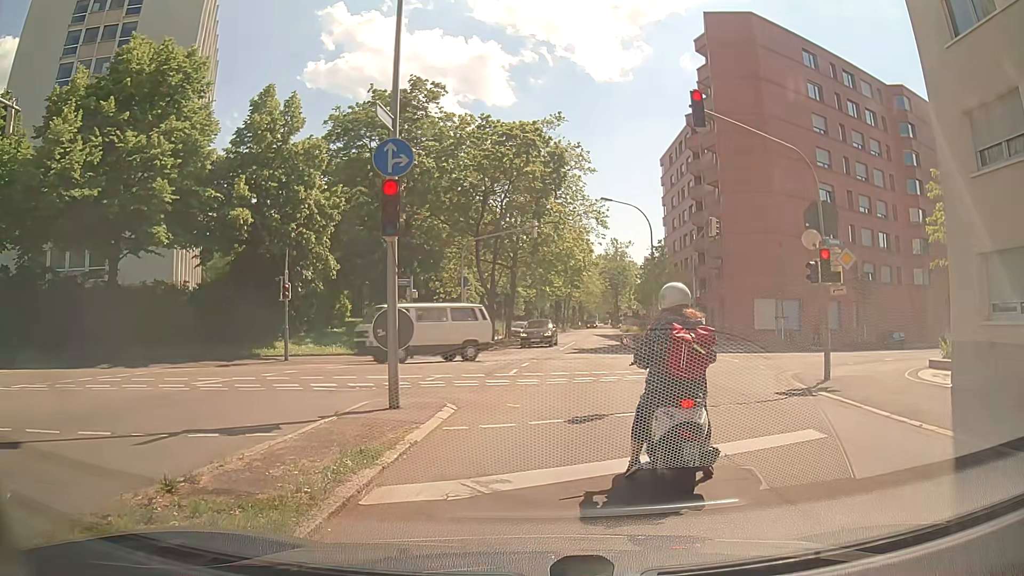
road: secondary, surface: asphalt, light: Day
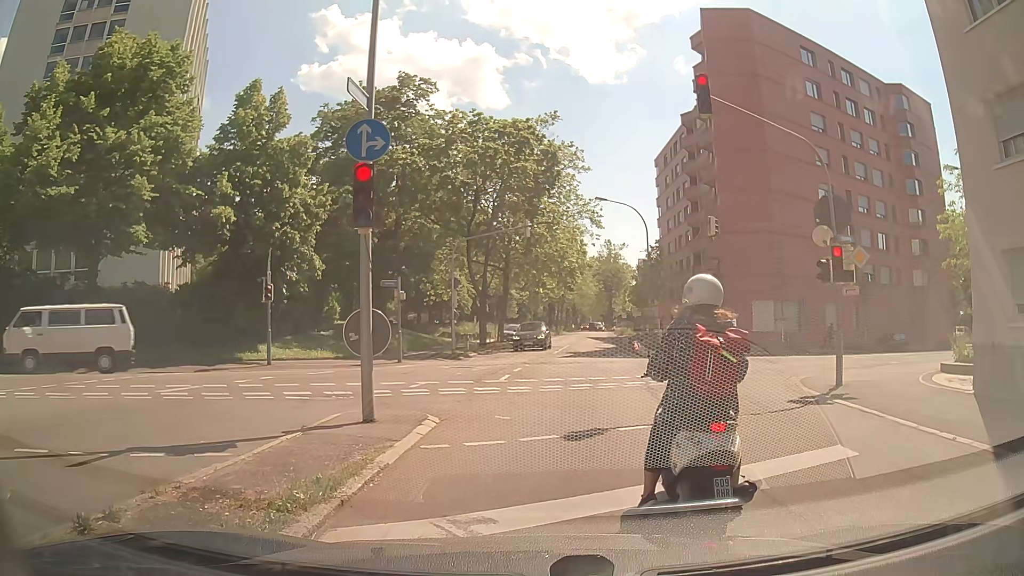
(0.0, +1.0) m; 0°
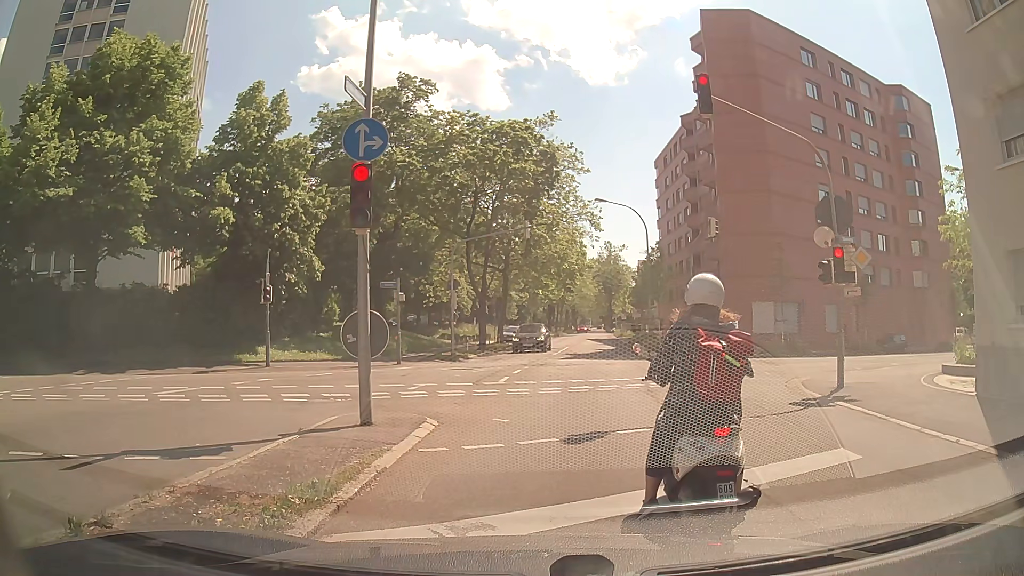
(0.0, +0.2) m; 0°
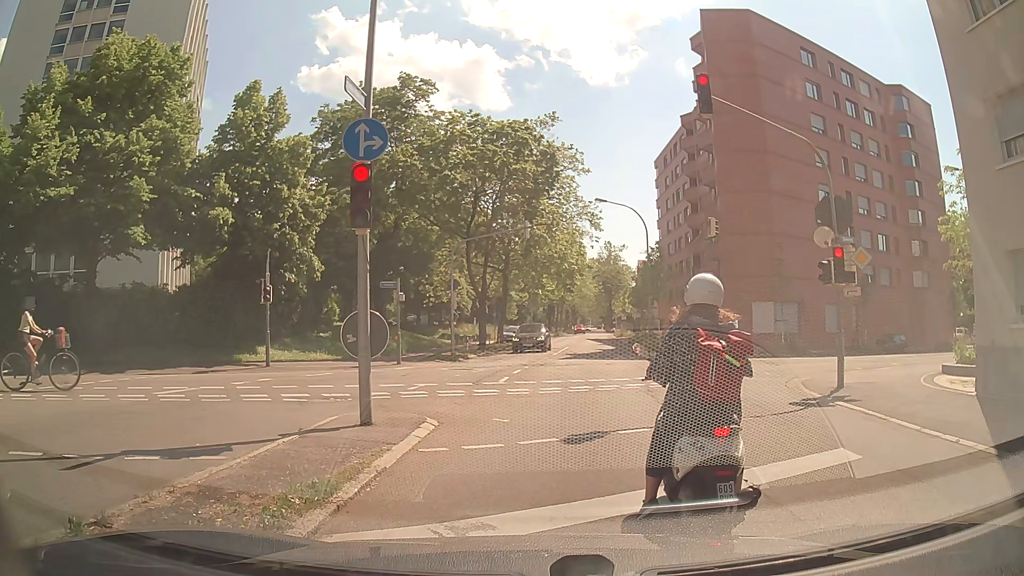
(0.0, 0.0) m; 0°
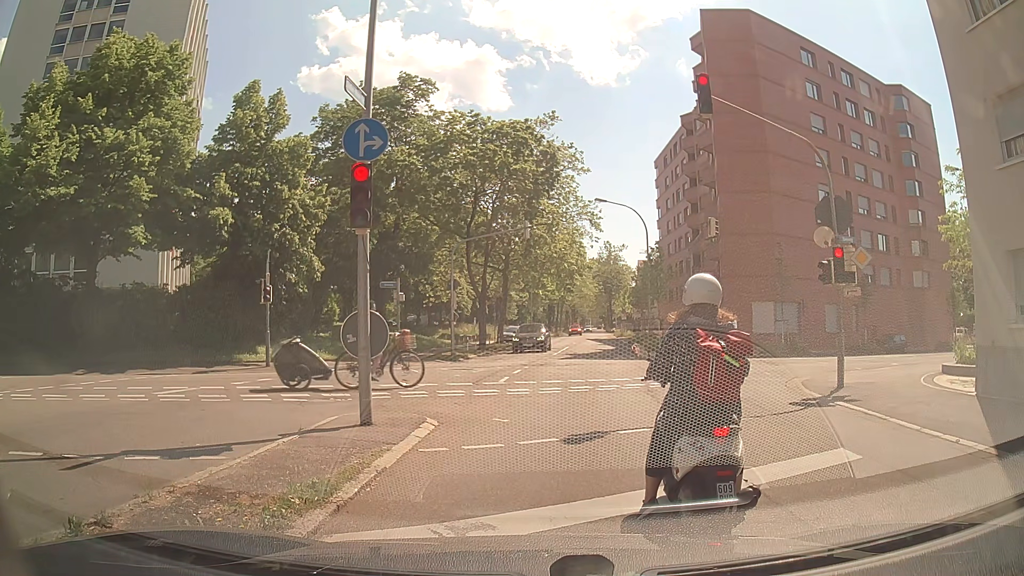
(0.0, 0.0) m; 0°
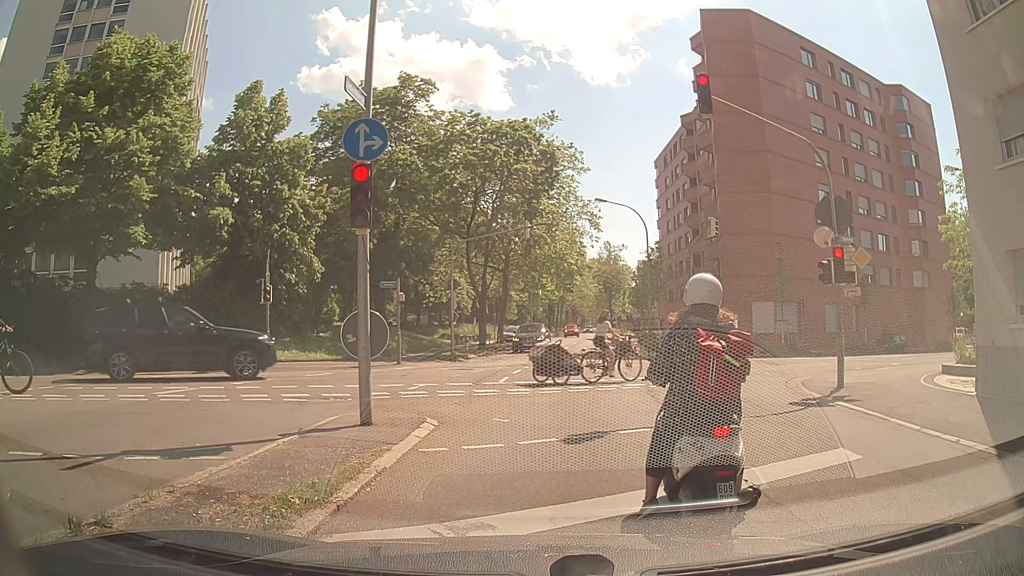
(0.0, 0.0) m; 0°
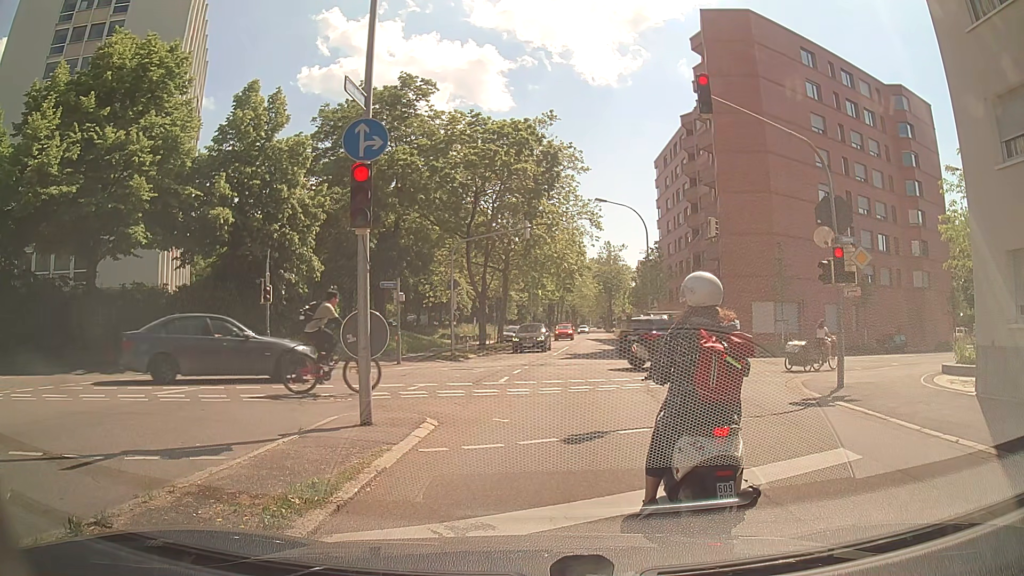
(0.0, 0.0) m; 0°
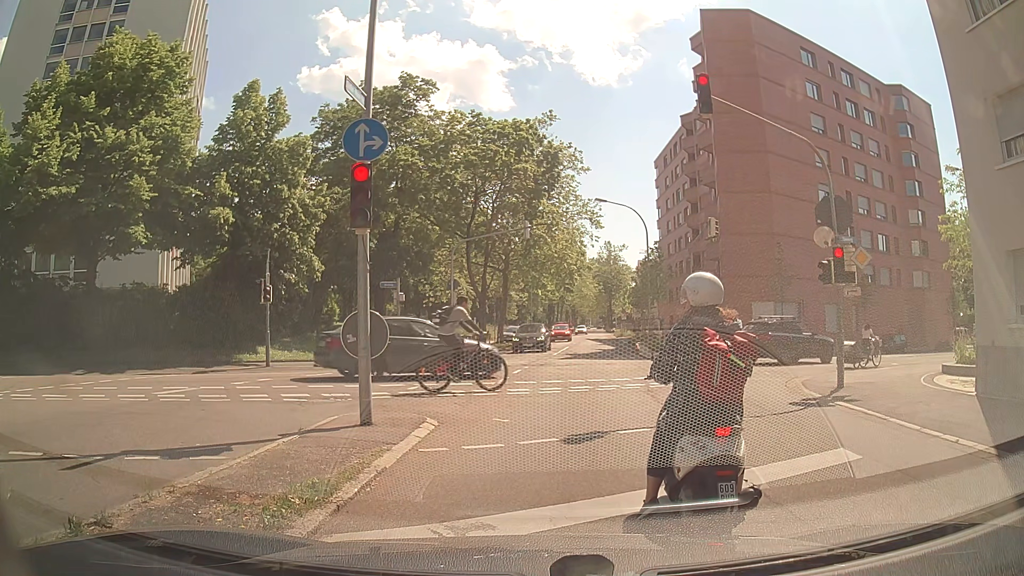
(0.0, 0.0) m; 0°
